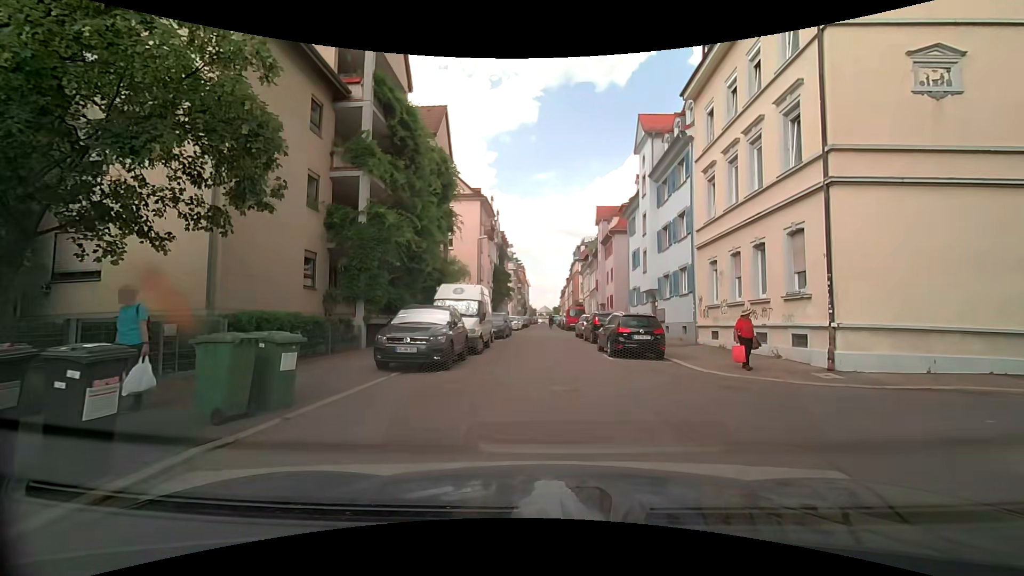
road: residential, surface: asphalt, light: Day
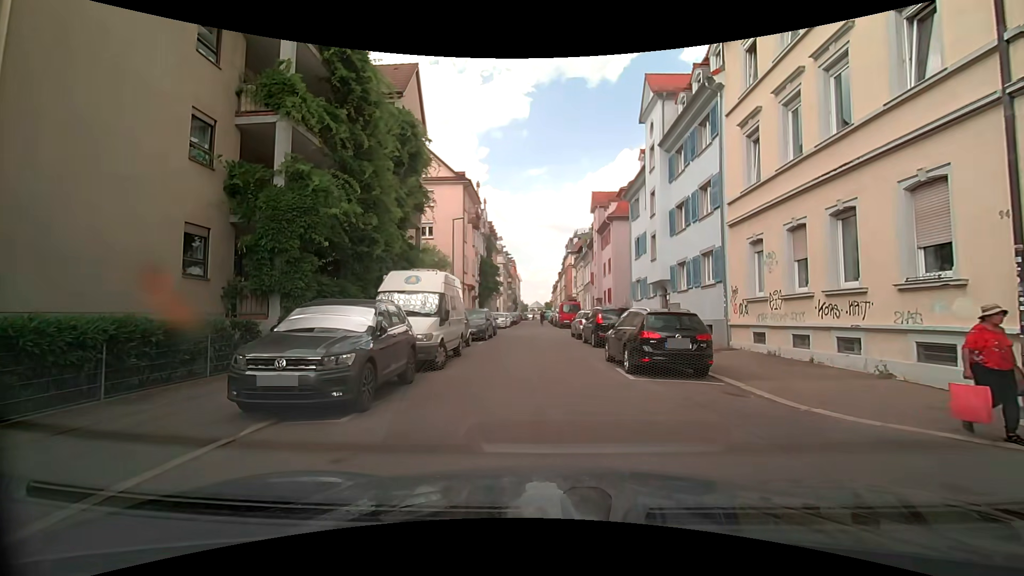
(-0.1, +5.3) m; 0°
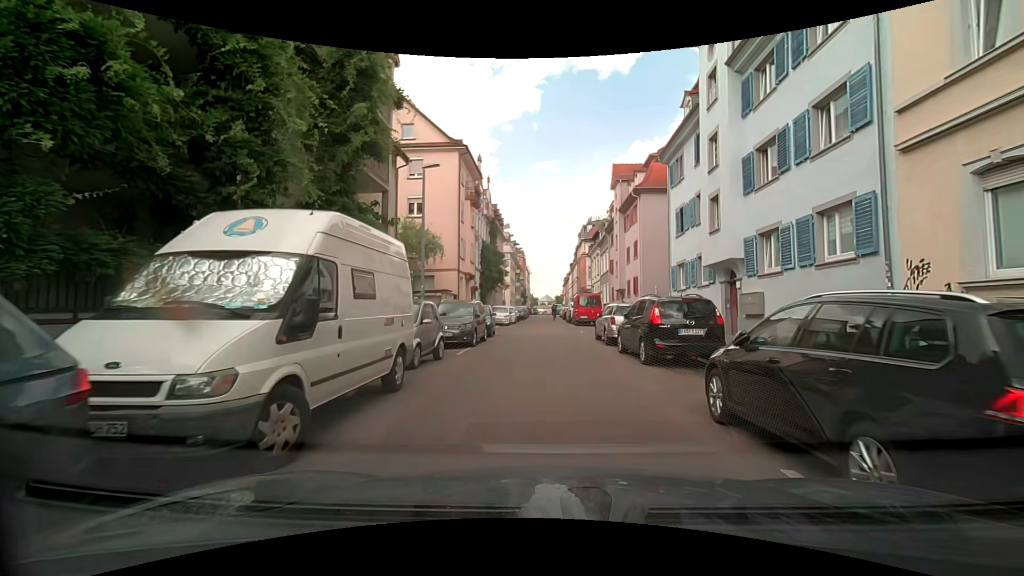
(-0.3, +8.0) m; -2°
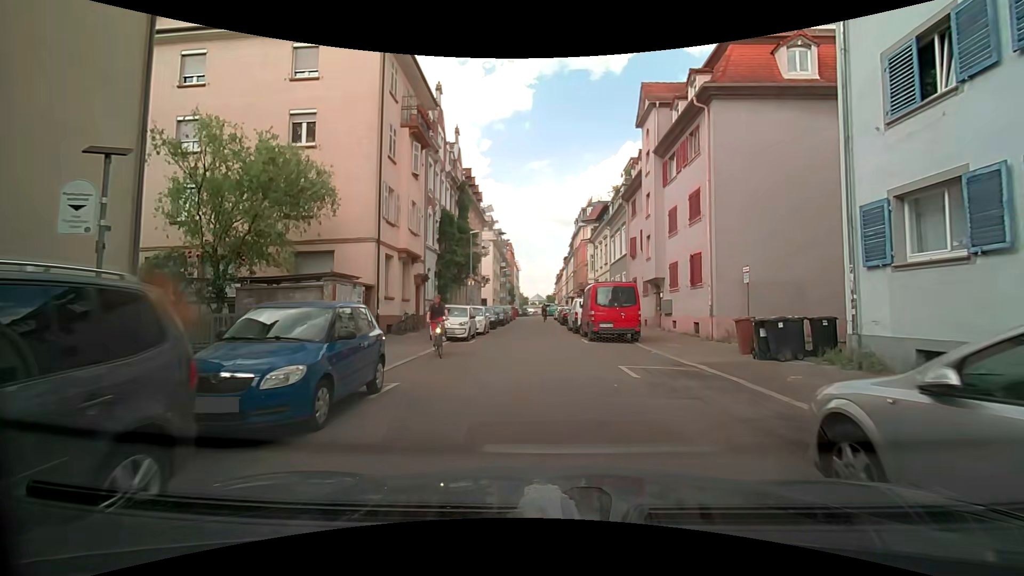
(-0.1, +17.0) m; +1°
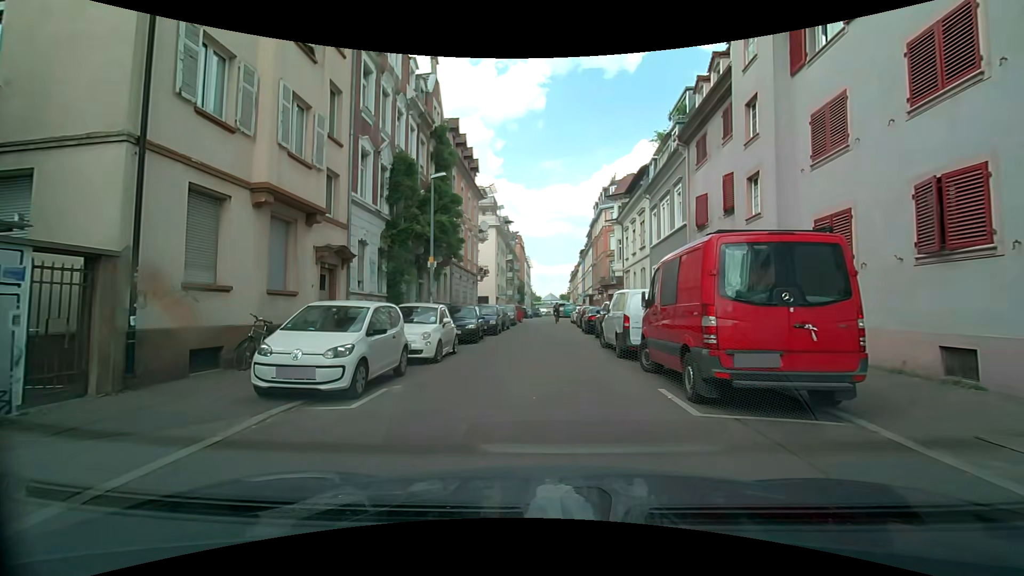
(-0.1, +12.9) m; 0°
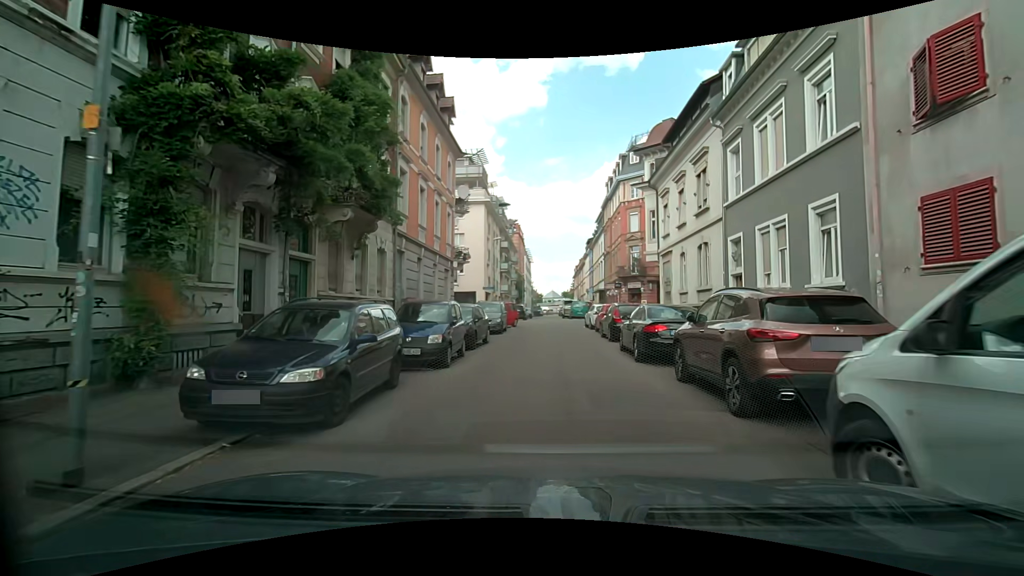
(-0.4, +13.3) m; -2°
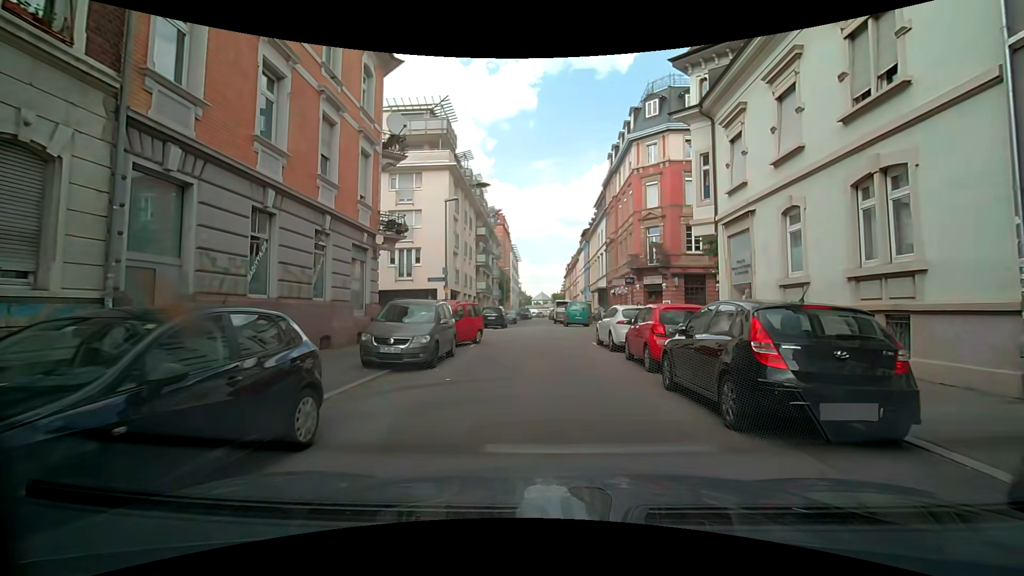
(+0.1, +13.1) m; +1°
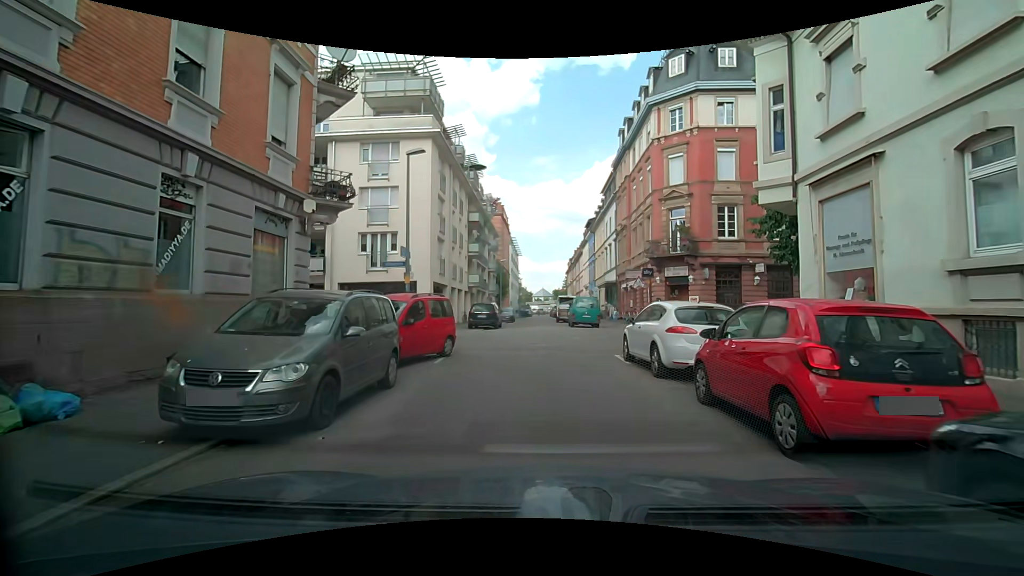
(0.0, +6.0) m; -1°
